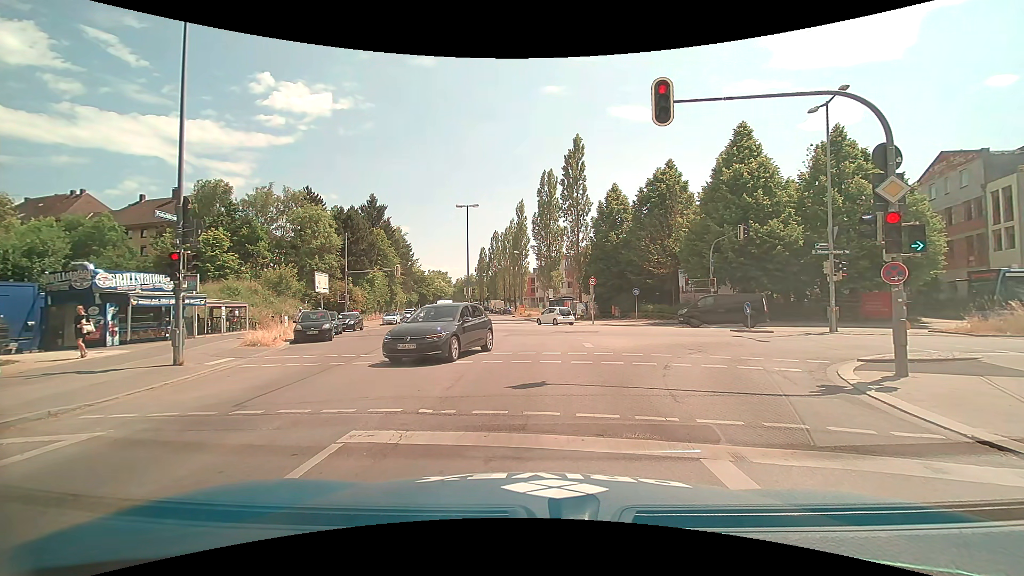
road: tertiary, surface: asphalt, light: Day
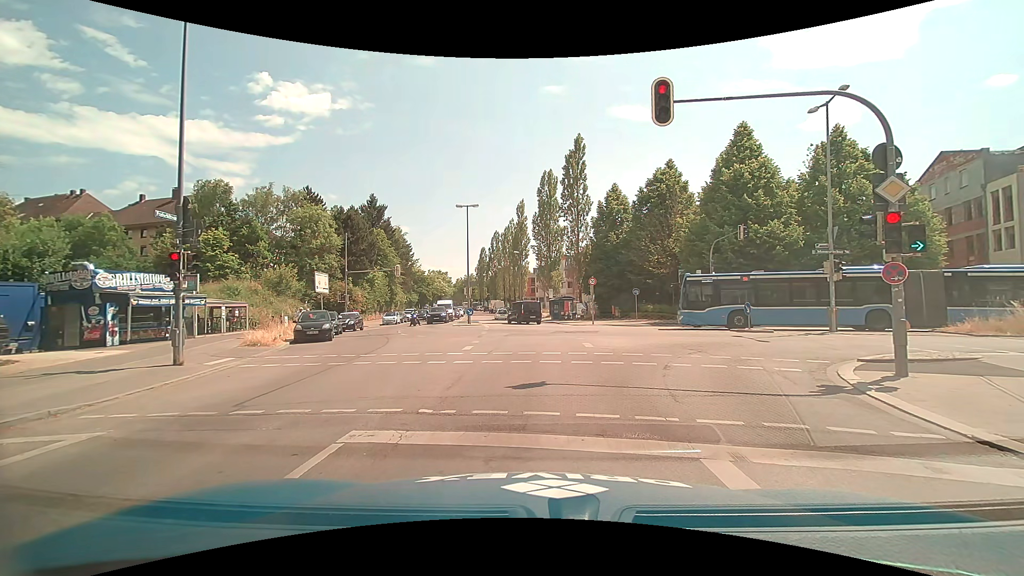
(0.0, 0.0) m; 0°
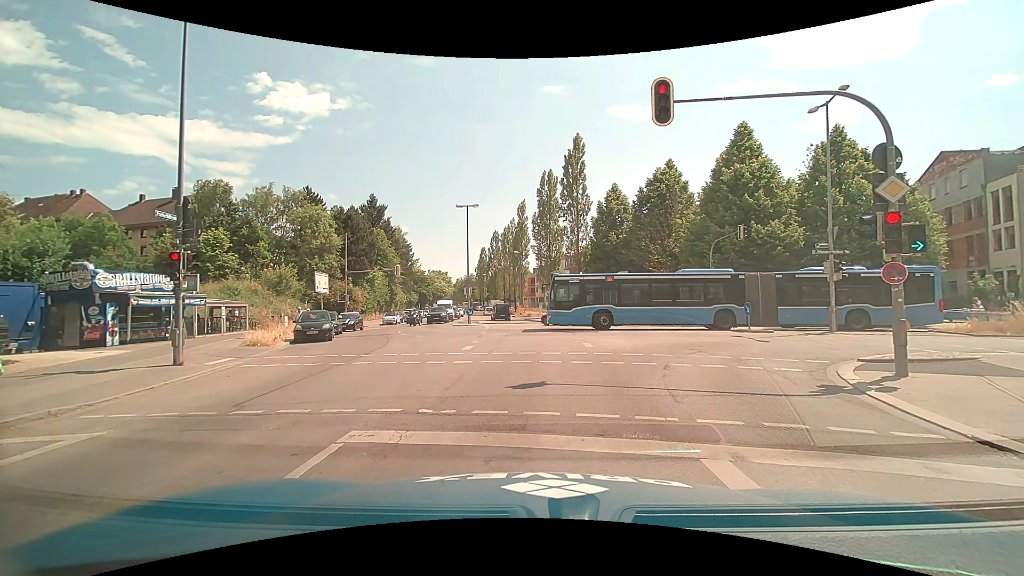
(0.0, 0.0) m; 0°
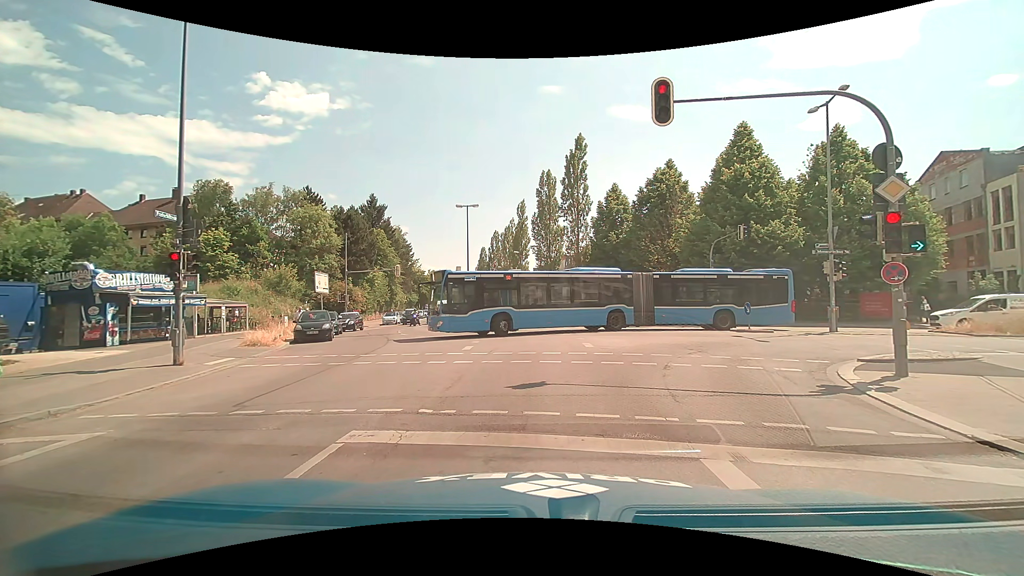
(0.0, 0.0) m; 0°
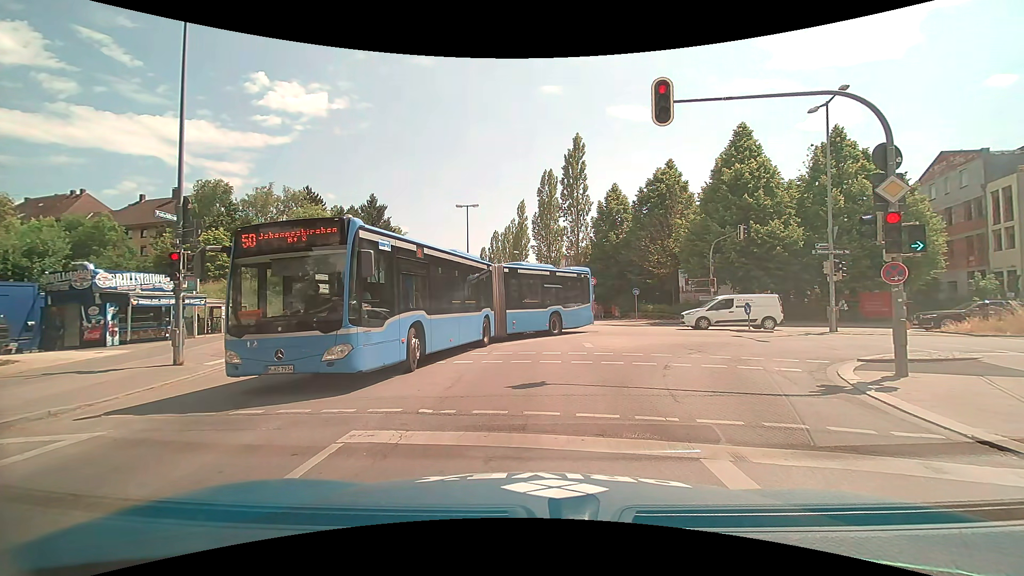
(0.0, 0.0) m; 0°
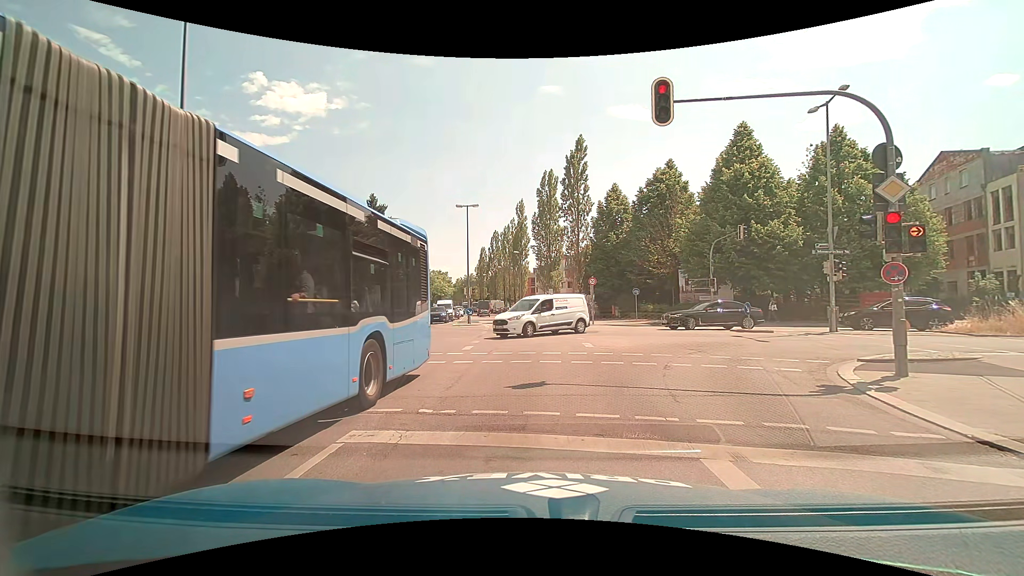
(0.0, 0.0) m; 0°
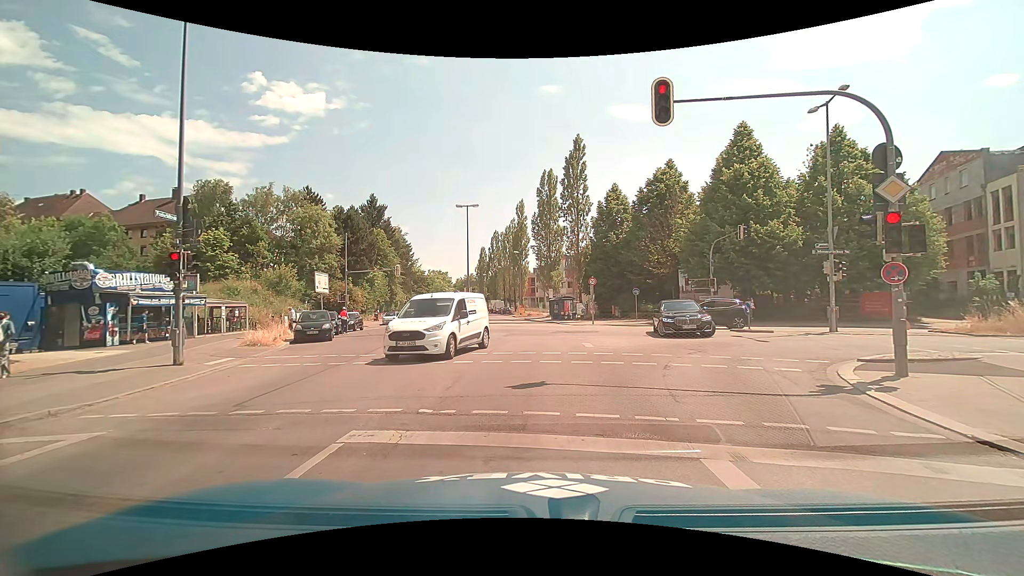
(0.0, 0.0) m; 0°
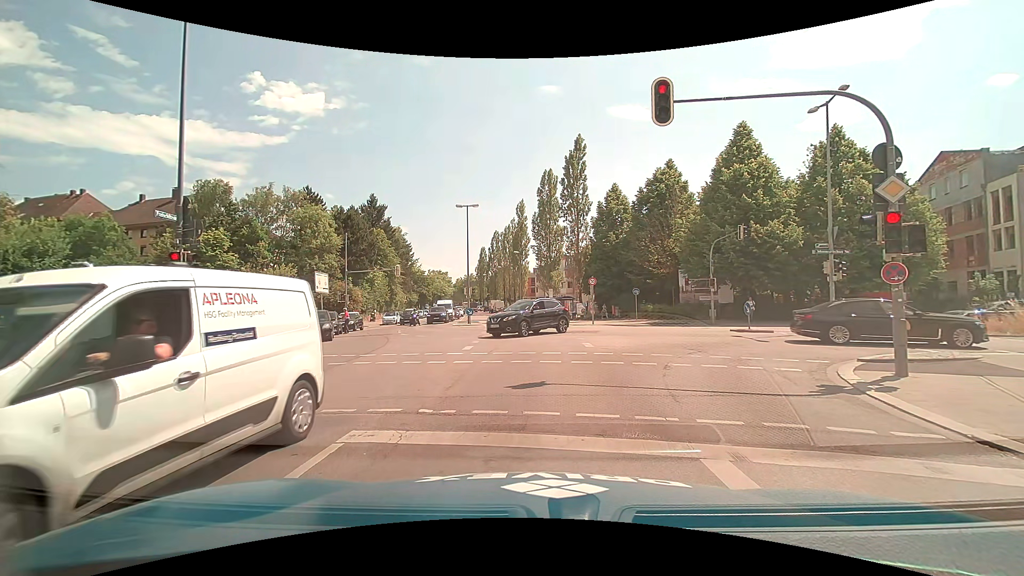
(0.0, 0.0) m; 0°
(0, +10) (-1, +20) (-2, +30) (-3, +40) (-5, +50) (-7, +59) (-10, +69) (-12, +79) (-14, +89) (-16, +99) m
